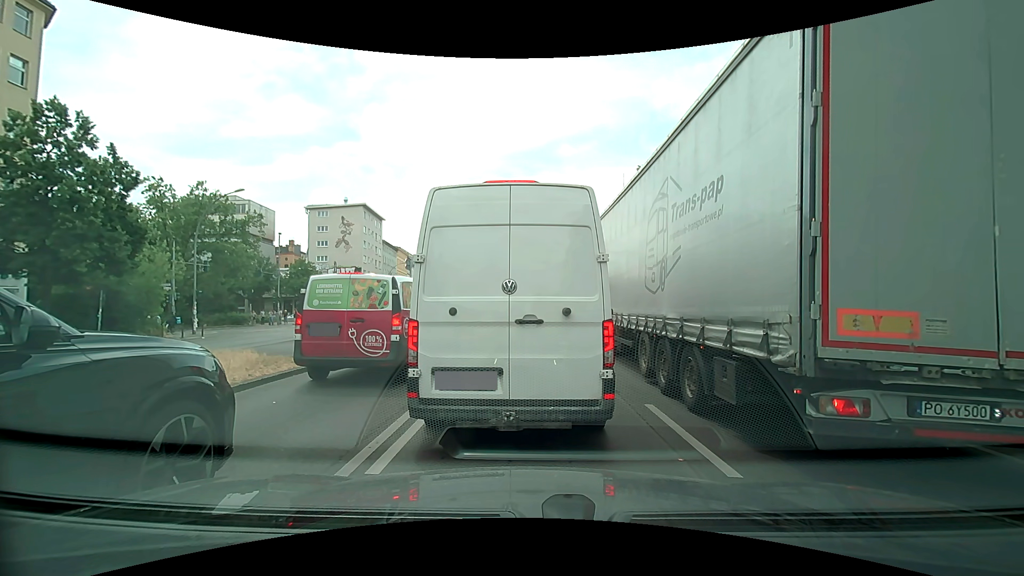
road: primary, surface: asphalt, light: Day
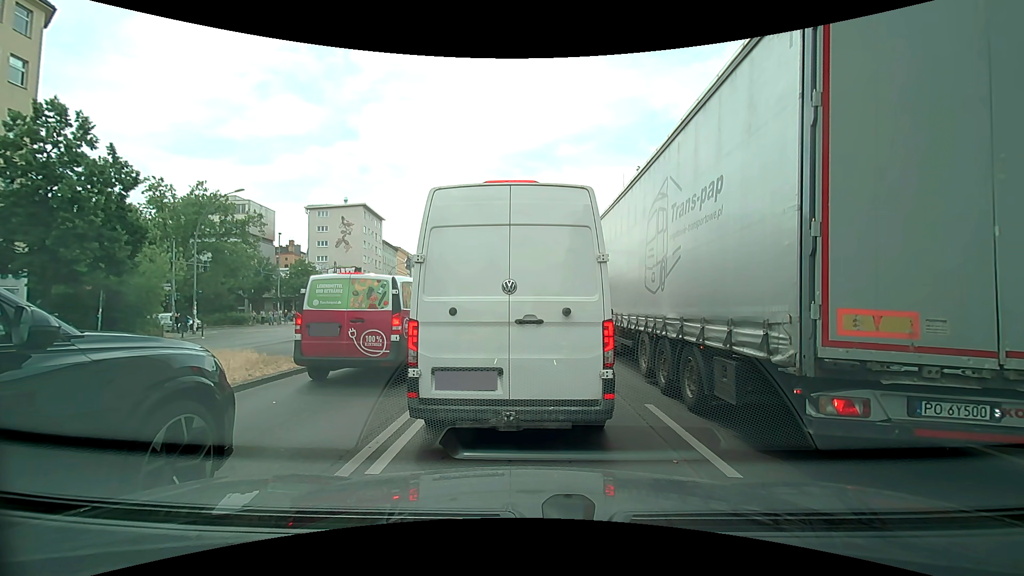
(0.0, 0.0) m; 0°
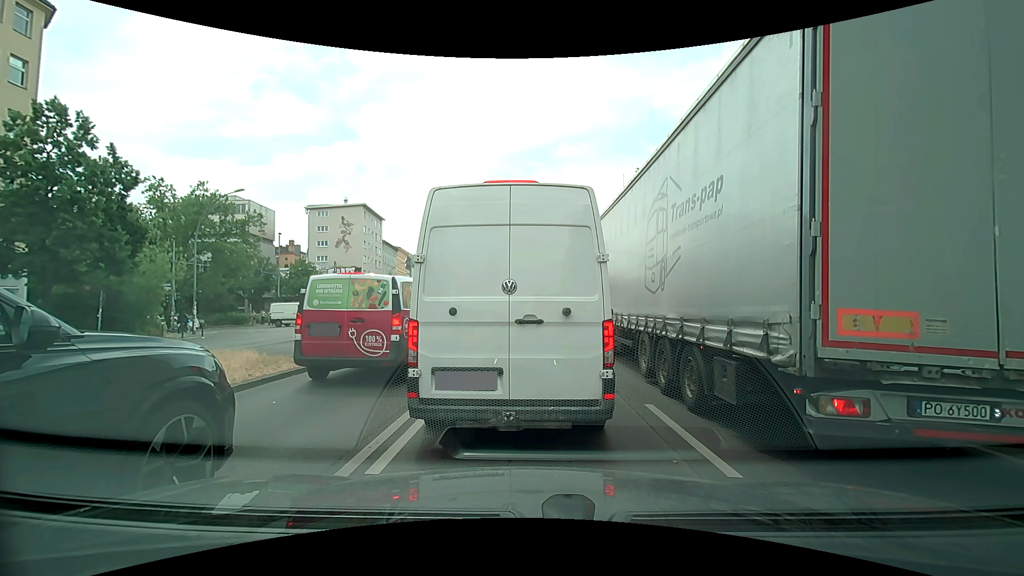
(0.0, 0.0) m; 0°
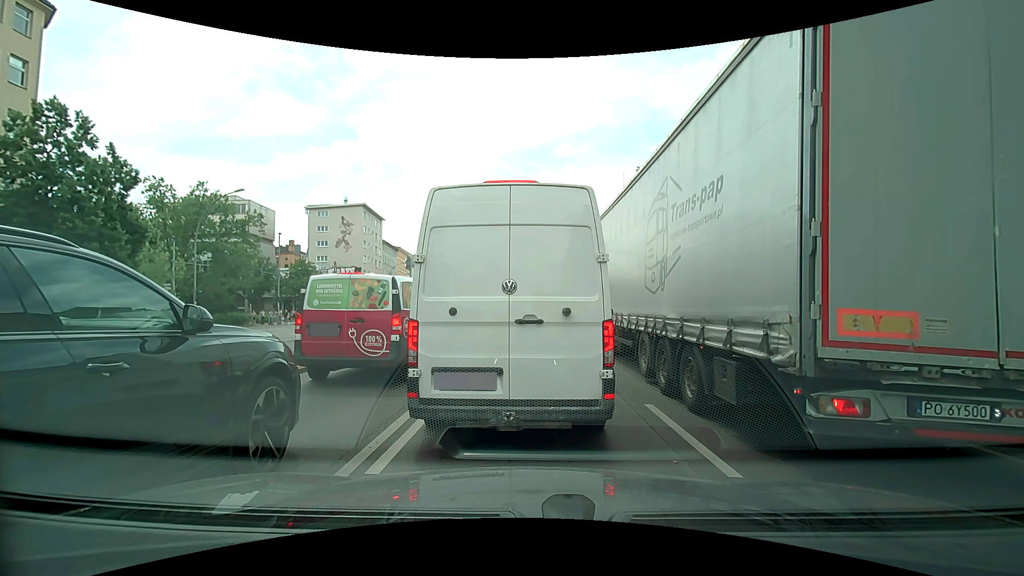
(0.0, 0.0) m; 0°
